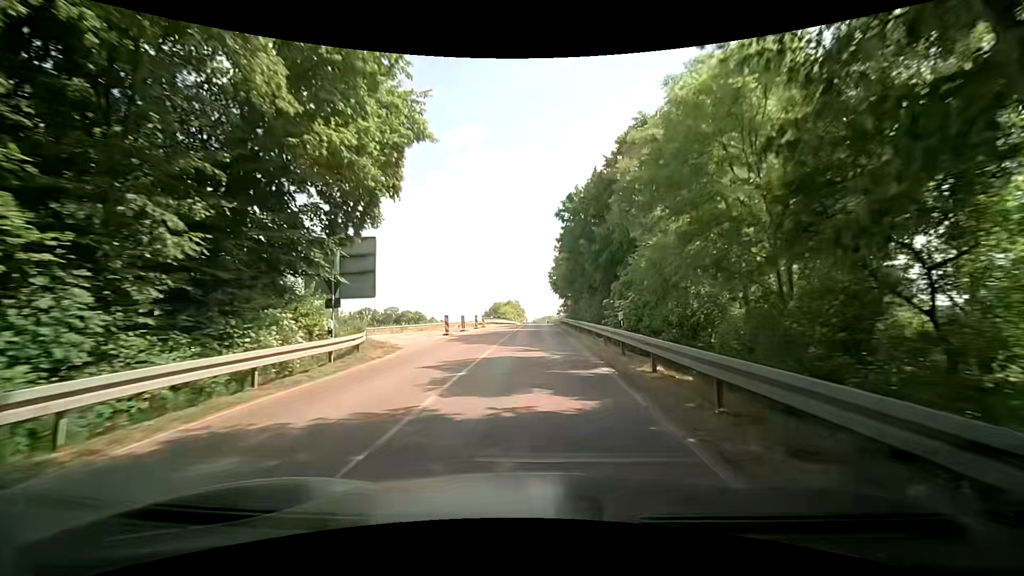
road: tertiary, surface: asphalt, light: Day
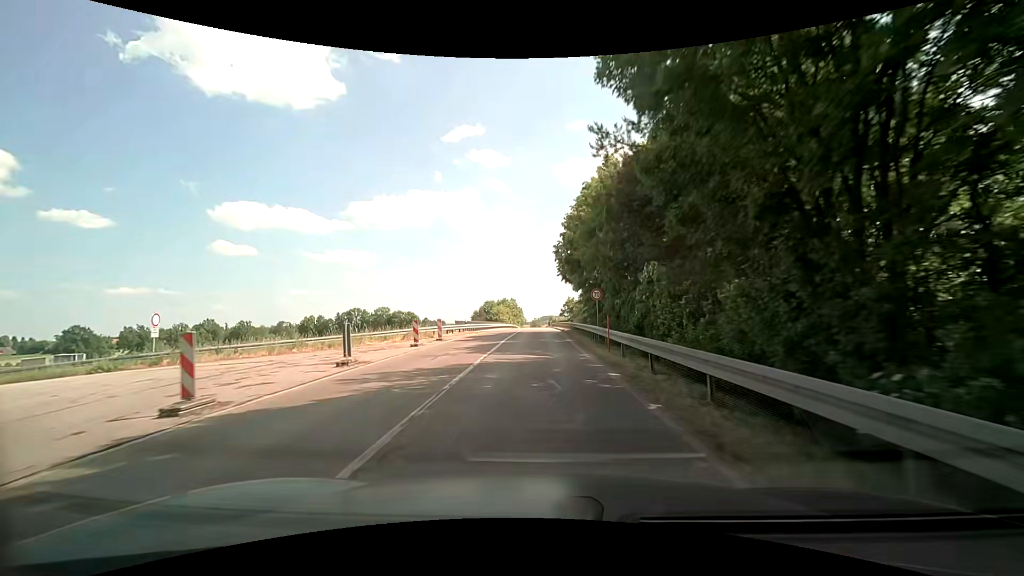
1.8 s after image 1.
(+0.1, +23.6) m; 0°
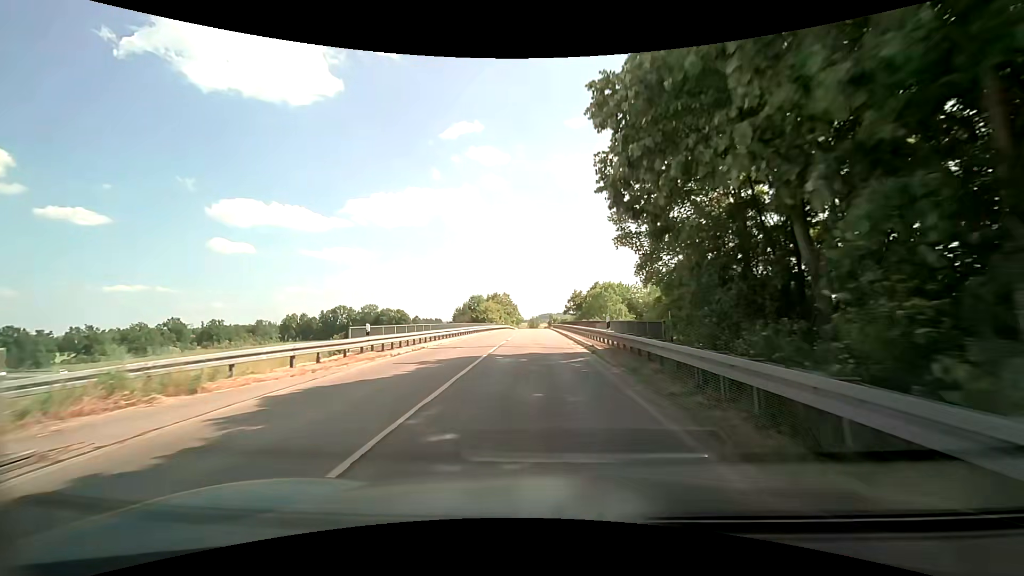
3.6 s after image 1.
(0.0, +25.0) m; 0°
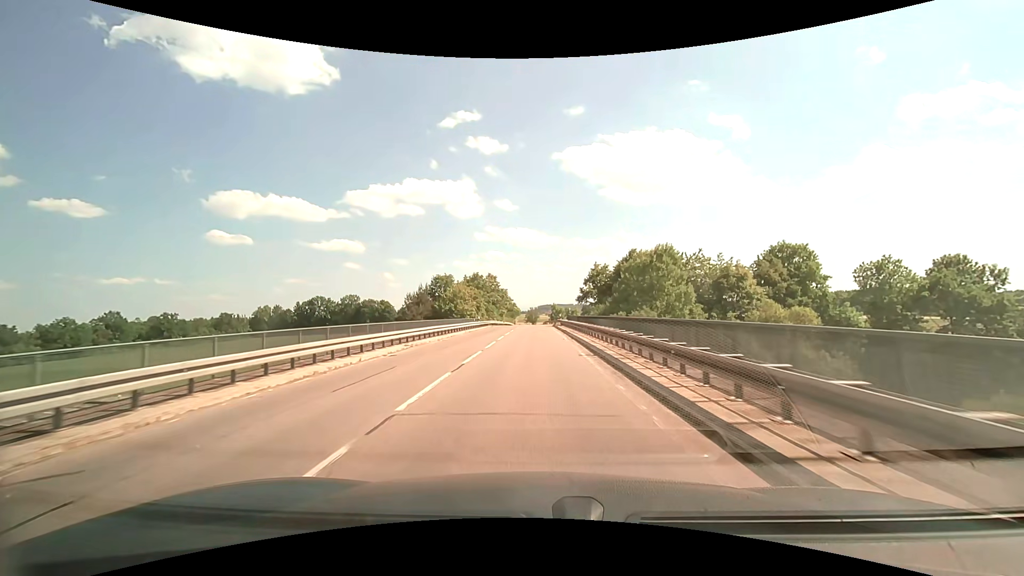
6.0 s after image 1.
(+0.3, +35.7) m; 0°
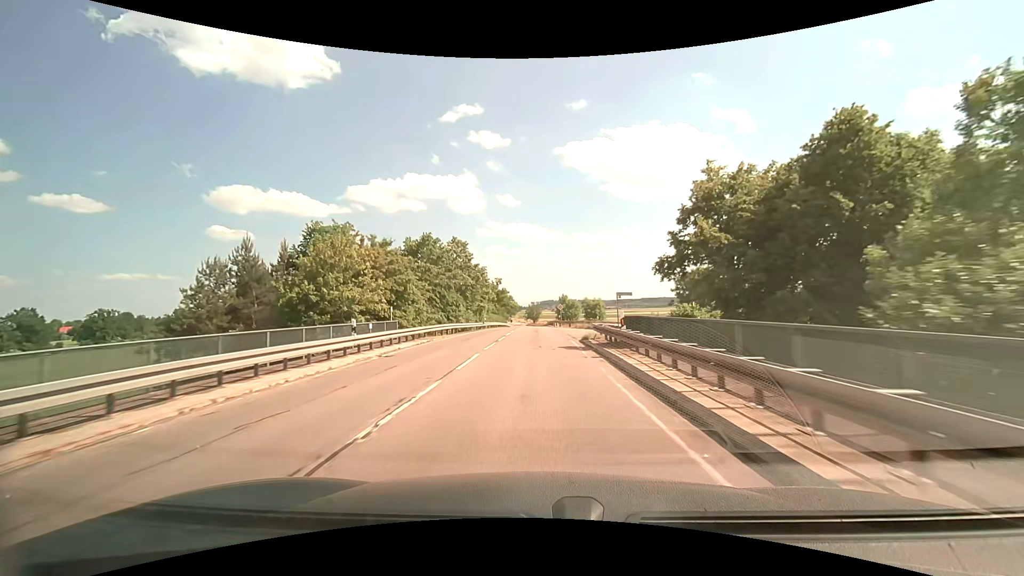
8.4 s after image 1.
(0.0, +38.1) m; 0°
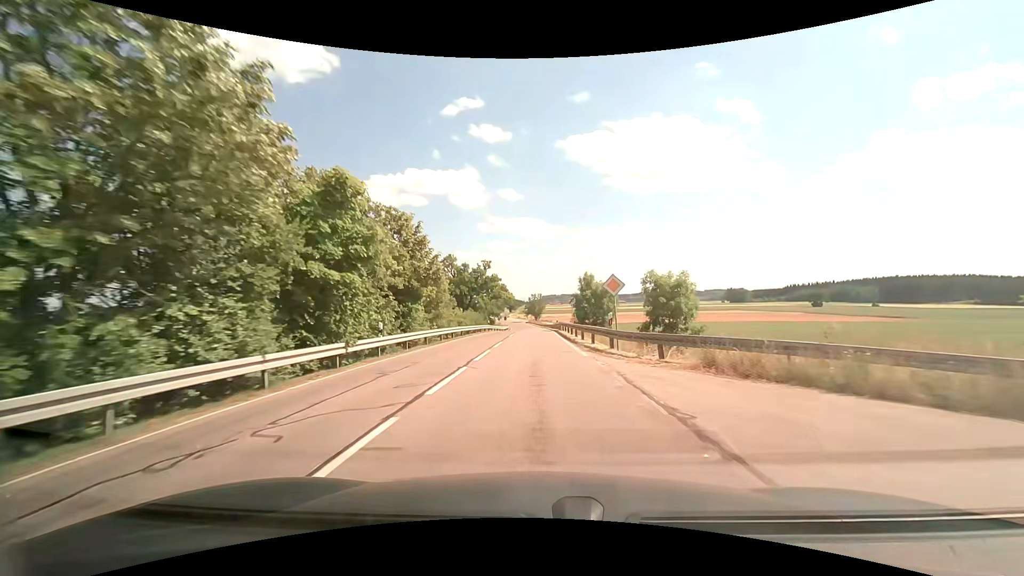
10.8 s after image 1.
(0.0, +40.0) m; 0°
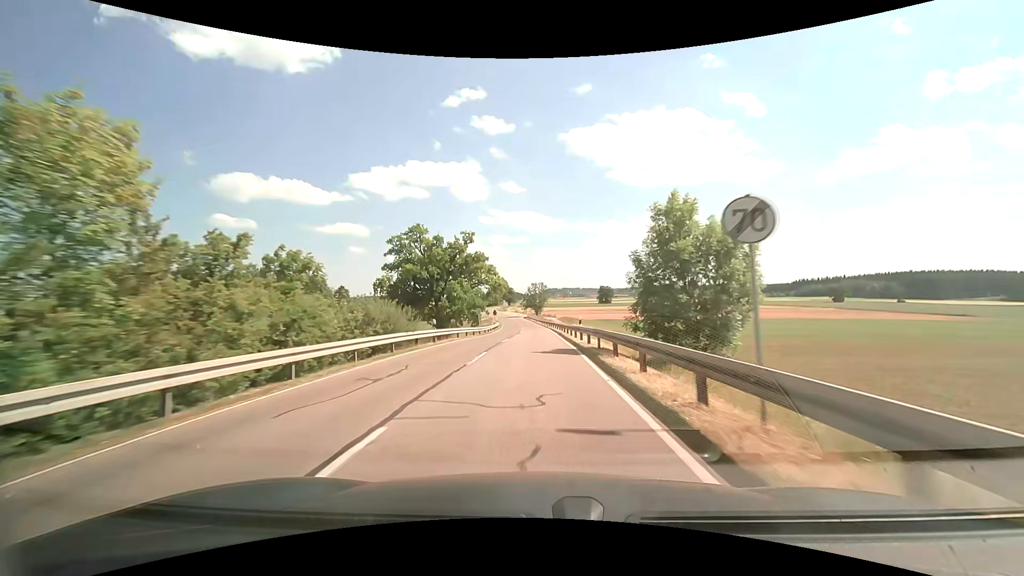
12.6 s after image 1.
(0.0, +31.4) m; 0°
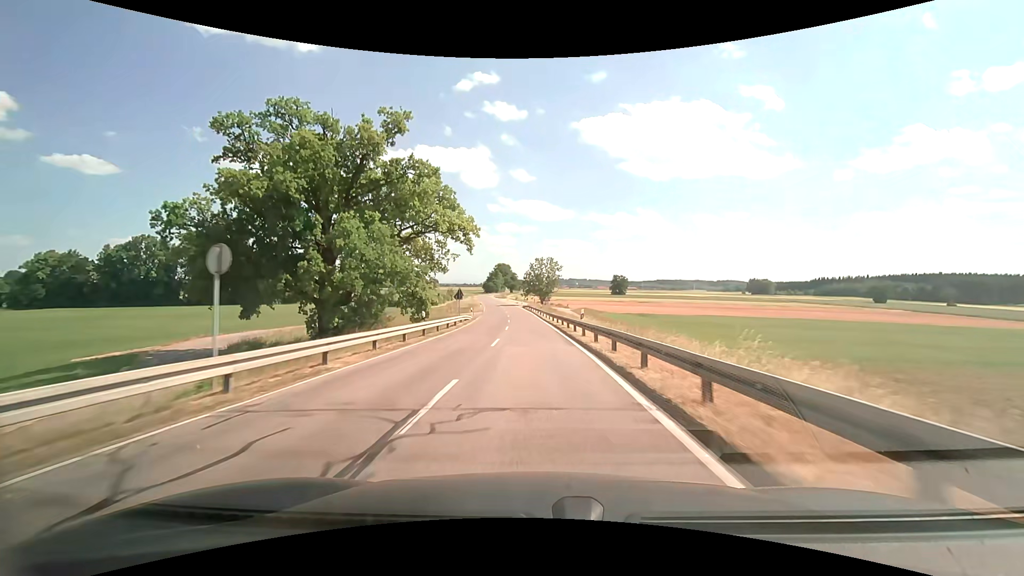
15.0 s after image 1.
(-0.2, +44.2) m; -1°
(0, +10) (0, +20) (0, +30) (-1, +40) (-1, +50) (-2, +60) (-2, +70) (-3, +80) (-4, +90) (-6, +100) m
